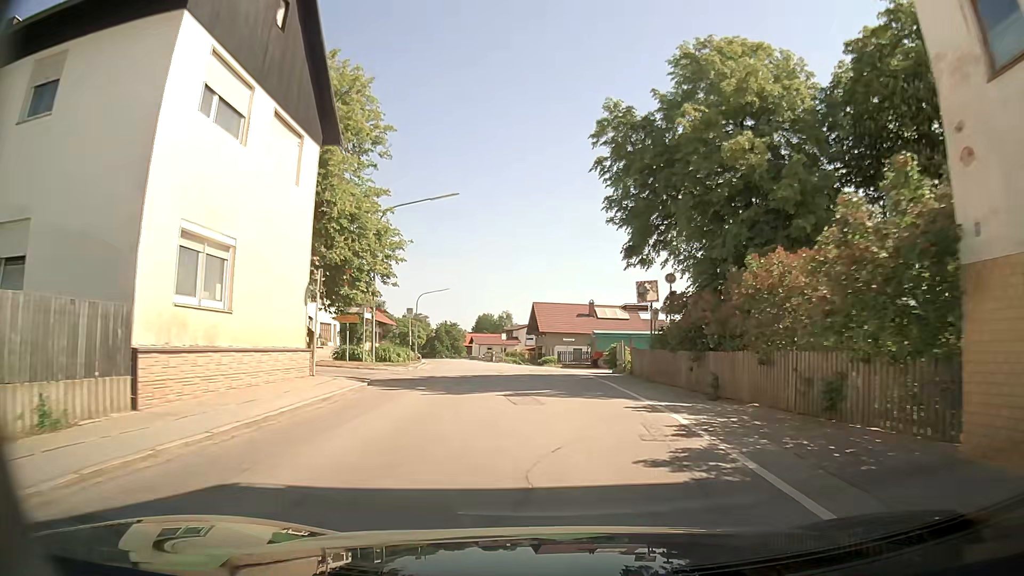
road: secondary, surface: asphalt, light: Day
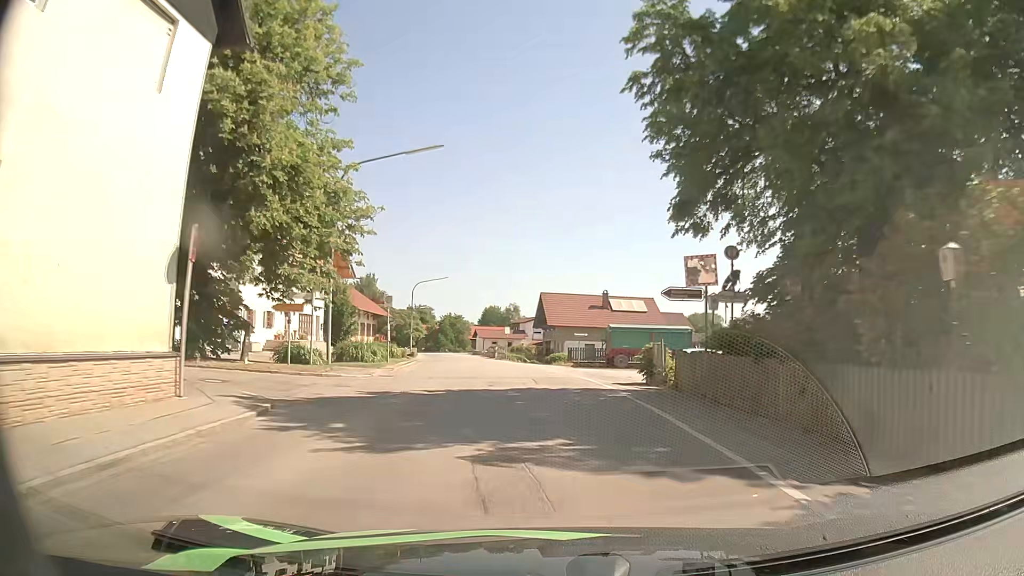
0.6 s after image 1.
(-0.1, +7.2) m; -1°
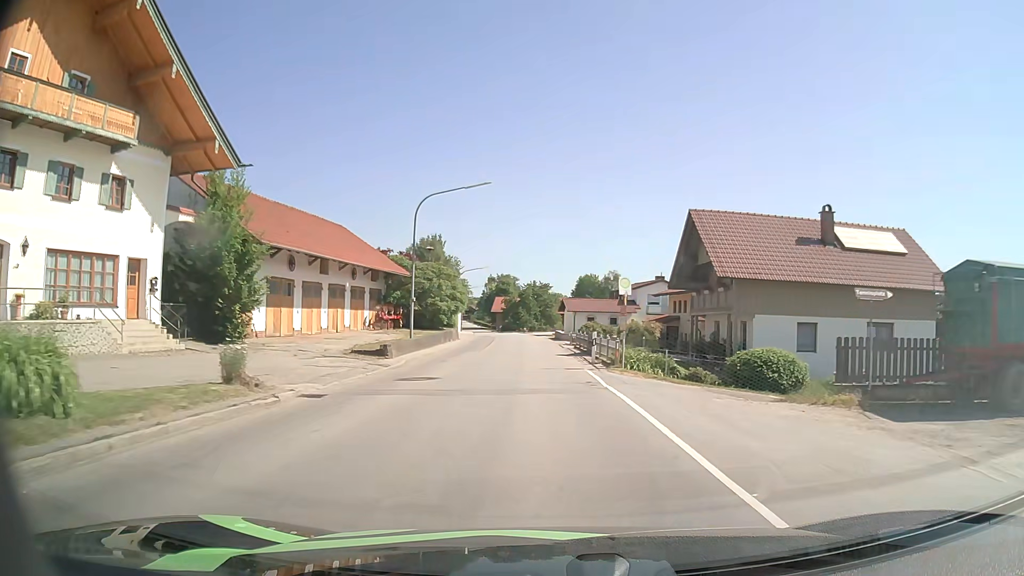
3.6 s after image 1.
(-2.7, +36.9) m; -8°
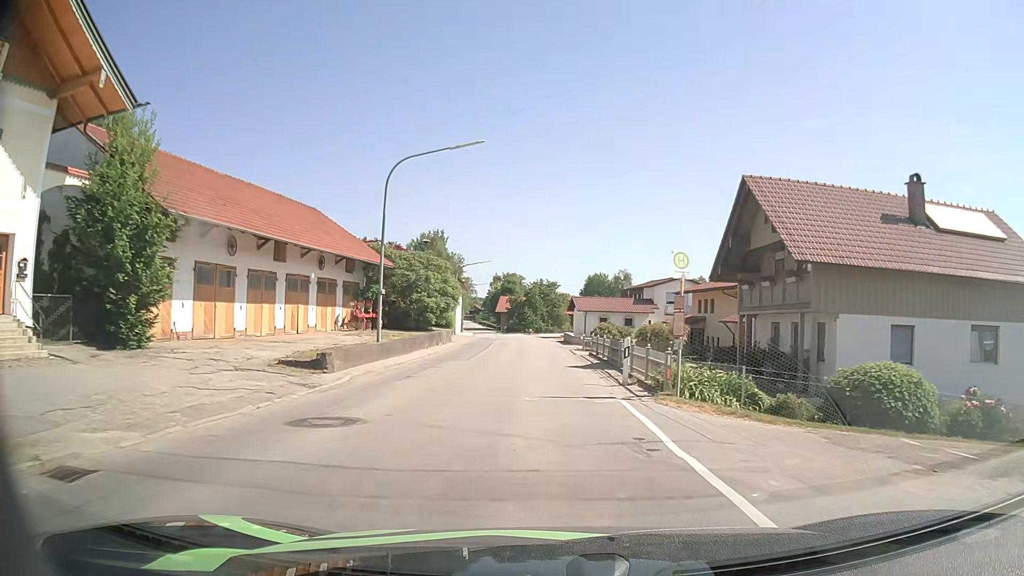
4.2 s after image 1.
(0.0, +7.7) m; 0°
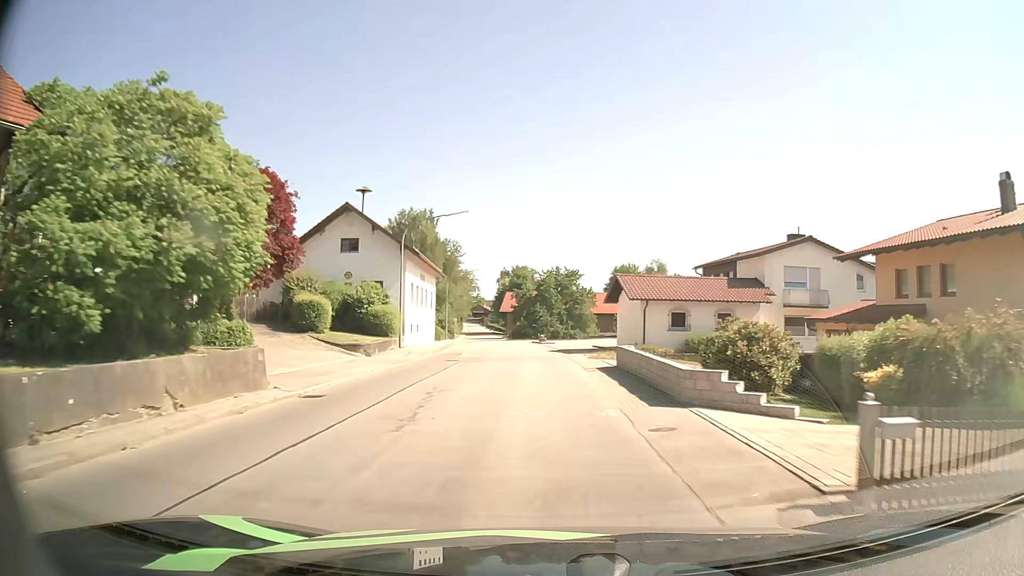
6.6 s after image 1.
(-0.4, +32.1) m; -2°
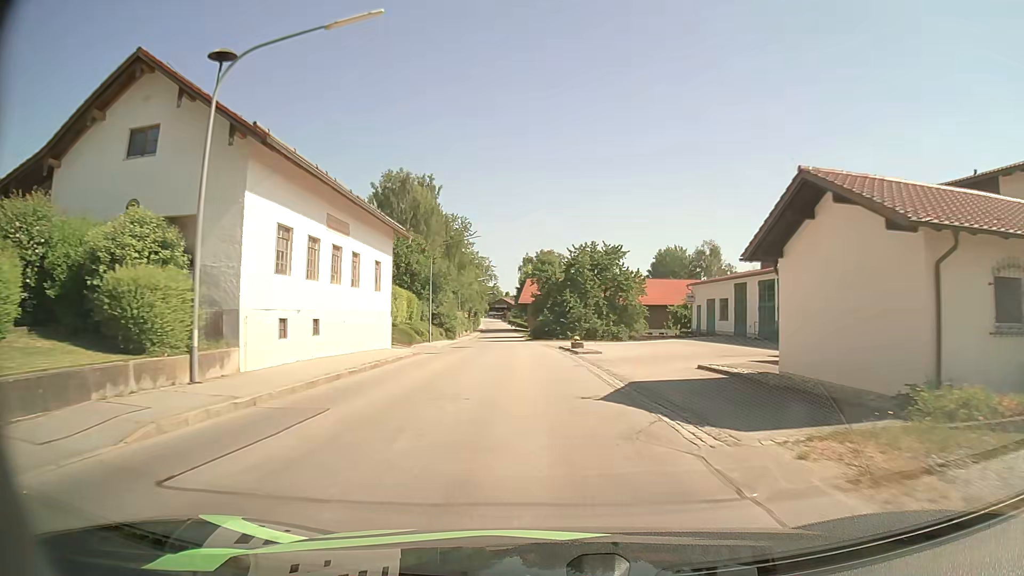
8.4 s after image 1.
(-0.4, +25.1) m; -2°
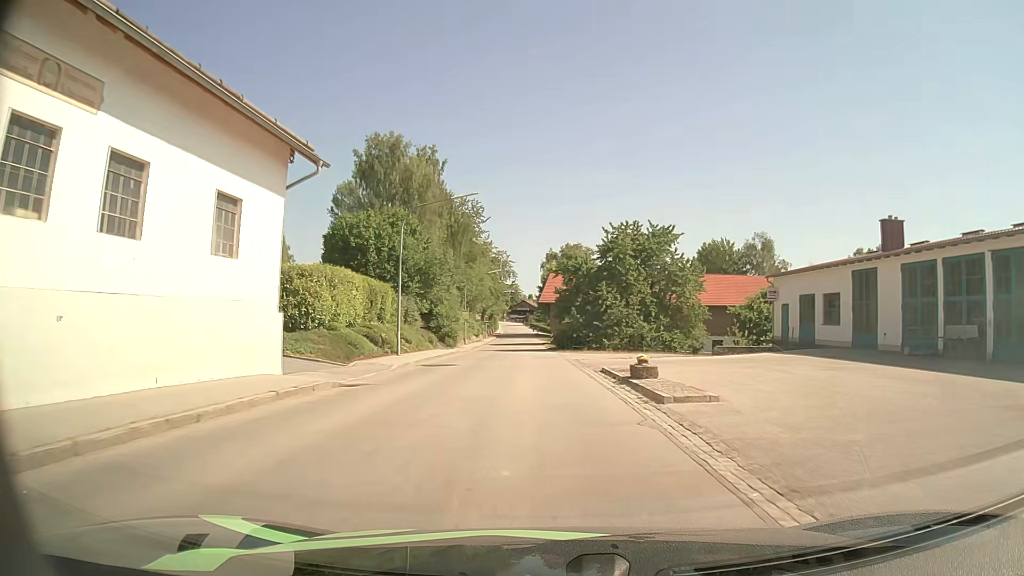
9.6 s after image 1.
(-0.3, +17.2) m; -2°
(0, +10) (0, +20) (0, +30) (-1, +40) (-1, +50) (-2, +60) (-2, +70) (-2, +80) (-3, +90) (-3, +100) m
